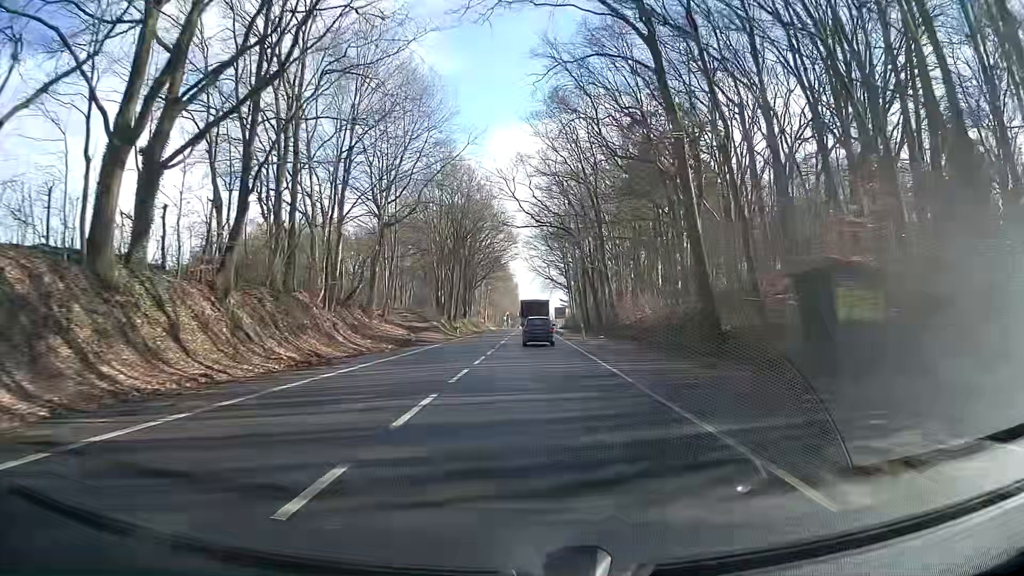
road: primary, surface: asphalt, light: Day
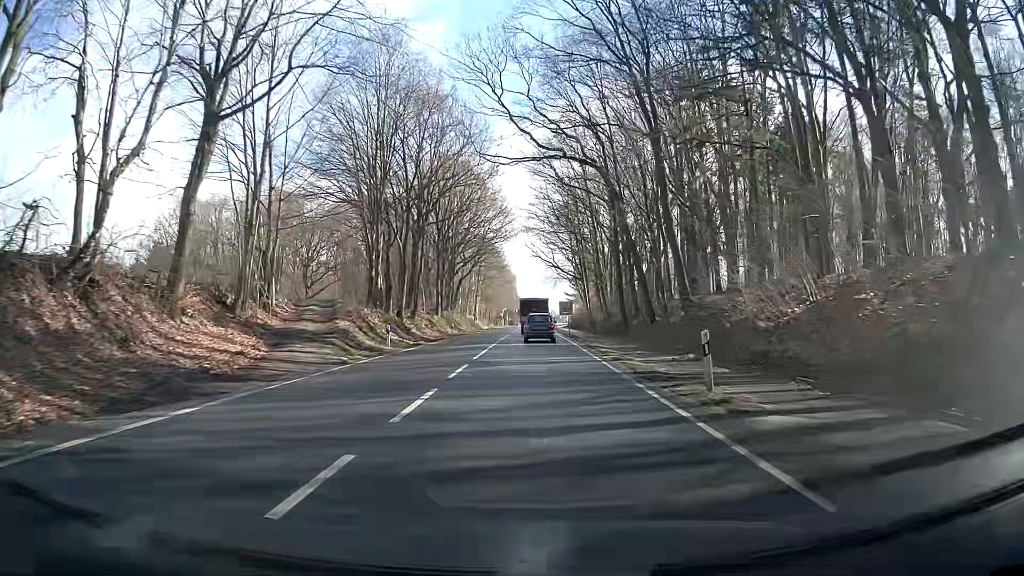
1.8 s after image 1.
(+0.3, +30.0) m; 0°
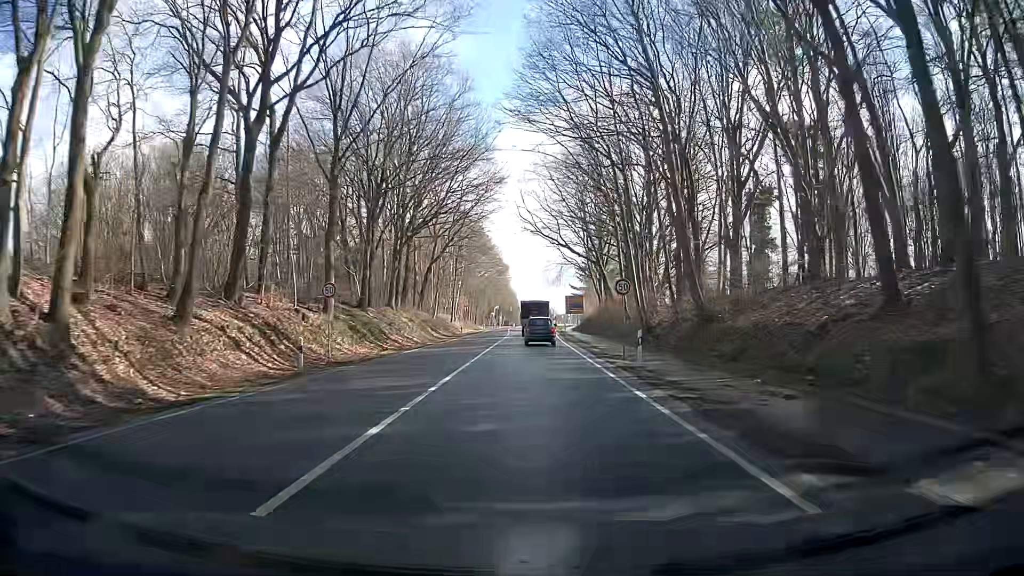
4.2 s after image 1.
(-0.1, +38.2) m; +1°
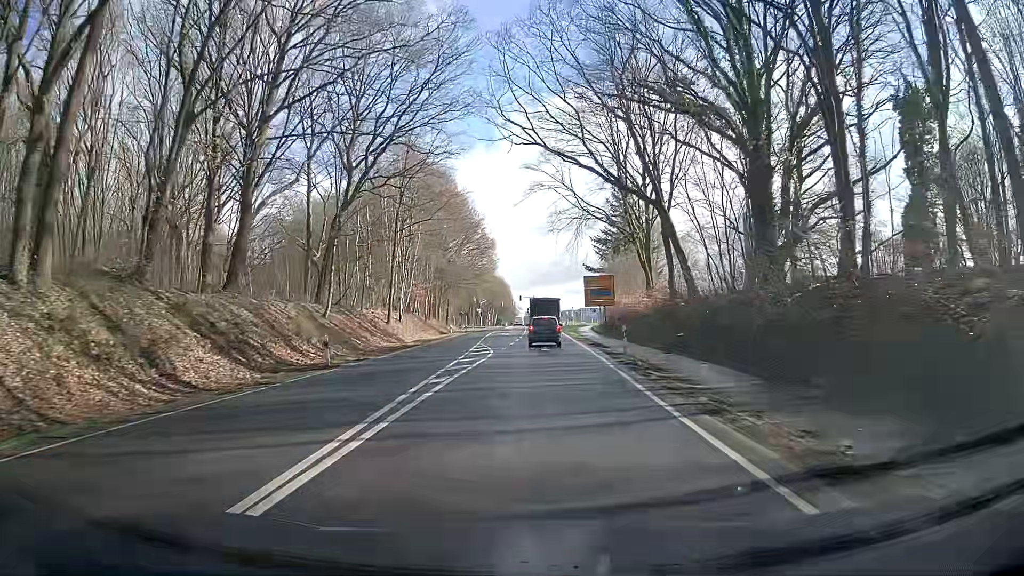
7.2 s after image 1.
(-0.8, +45.9) m; -1°
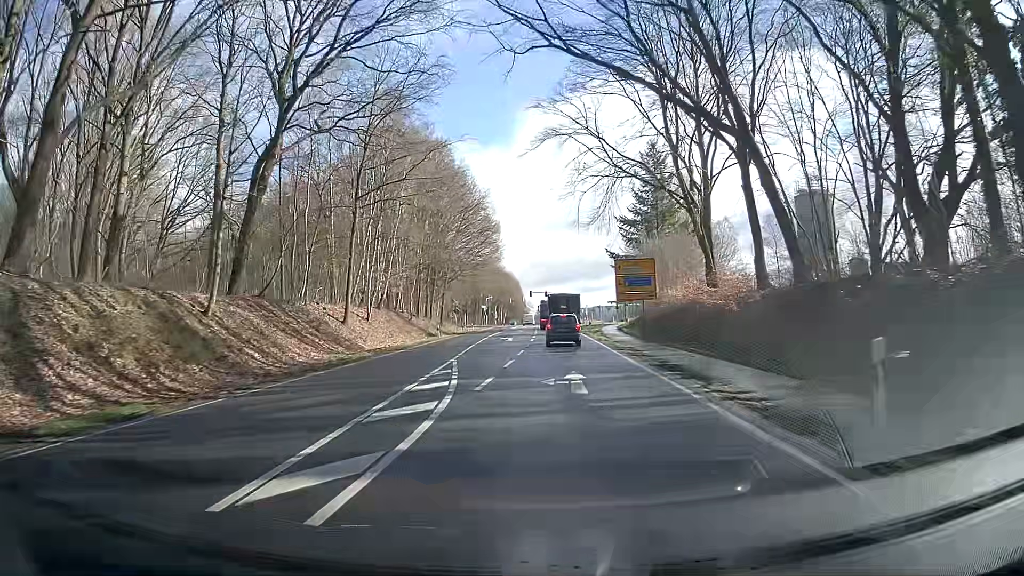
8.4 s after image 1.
(-0.2, +17.6) m; -1°
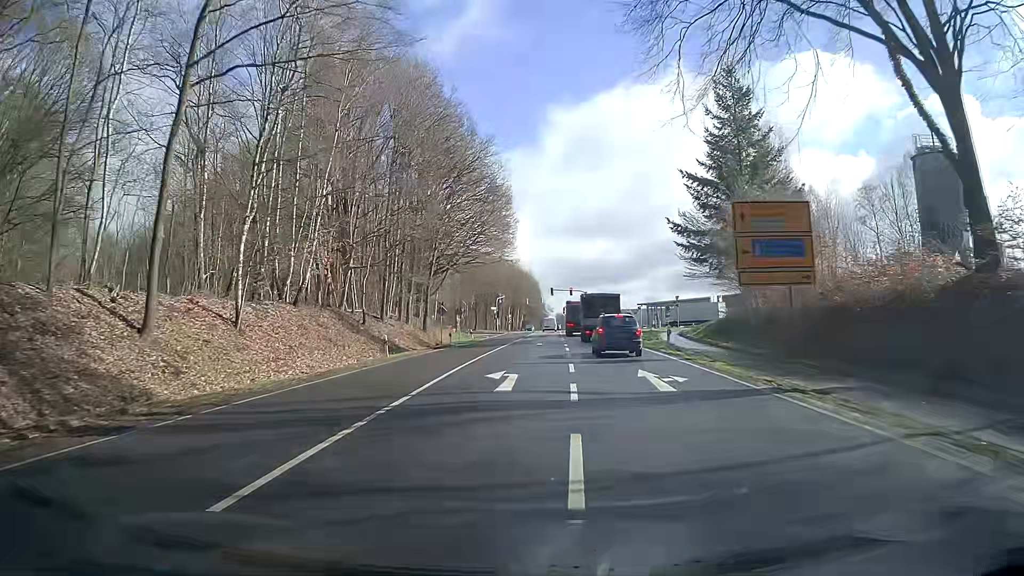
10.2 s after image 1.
(-0.1, +26.3) m; 0°
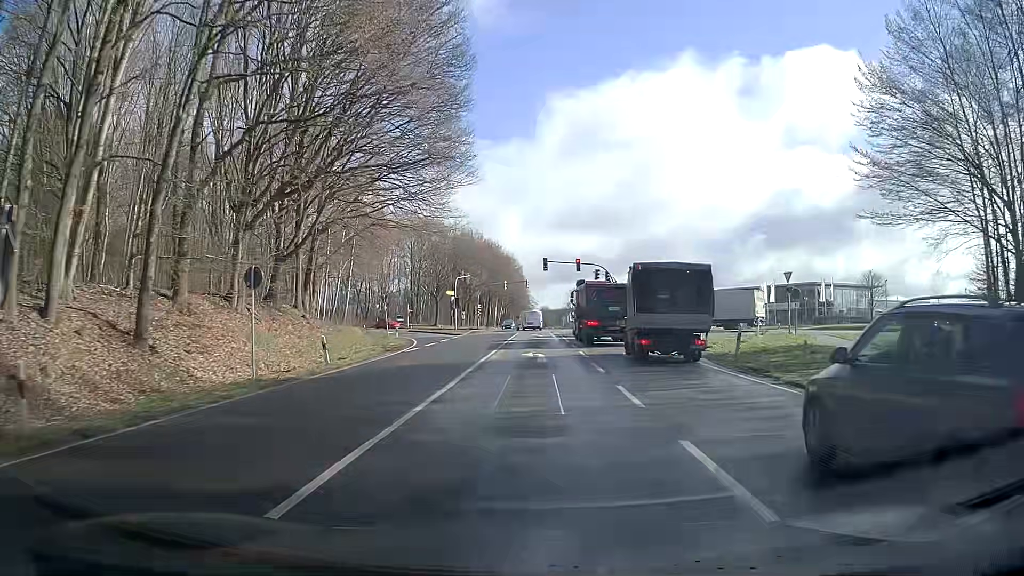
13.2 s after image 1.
(-0.2, +43.1) m; +1°
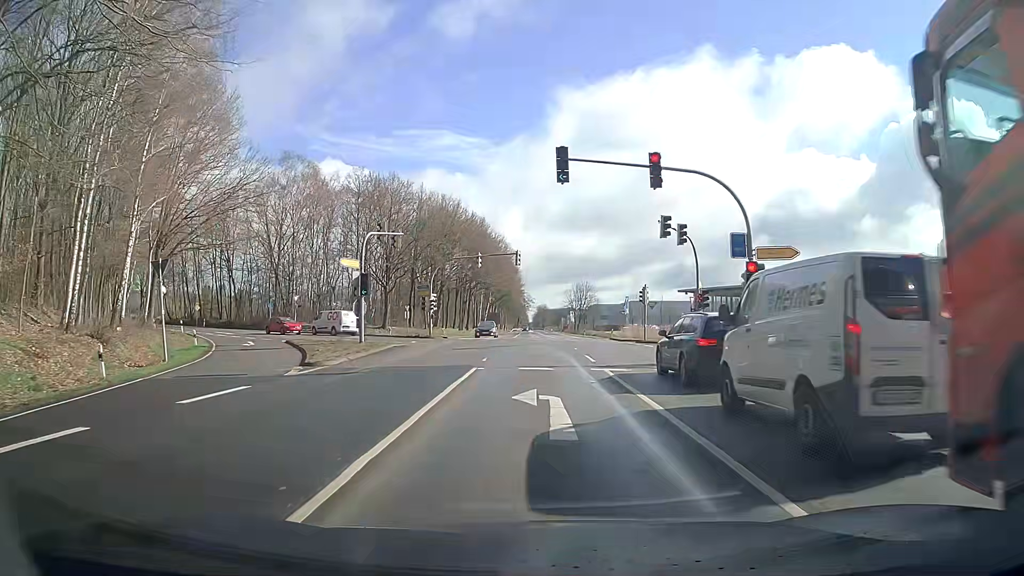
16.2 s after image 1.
(0.0, +38.9) m; +1°
(0, +10) (0, +20) (-2, +30) (-5, +39) (-10, +48) (-17, +55) (-24, +62) (-32, +68) (-40, +74) (-48, +81) m
